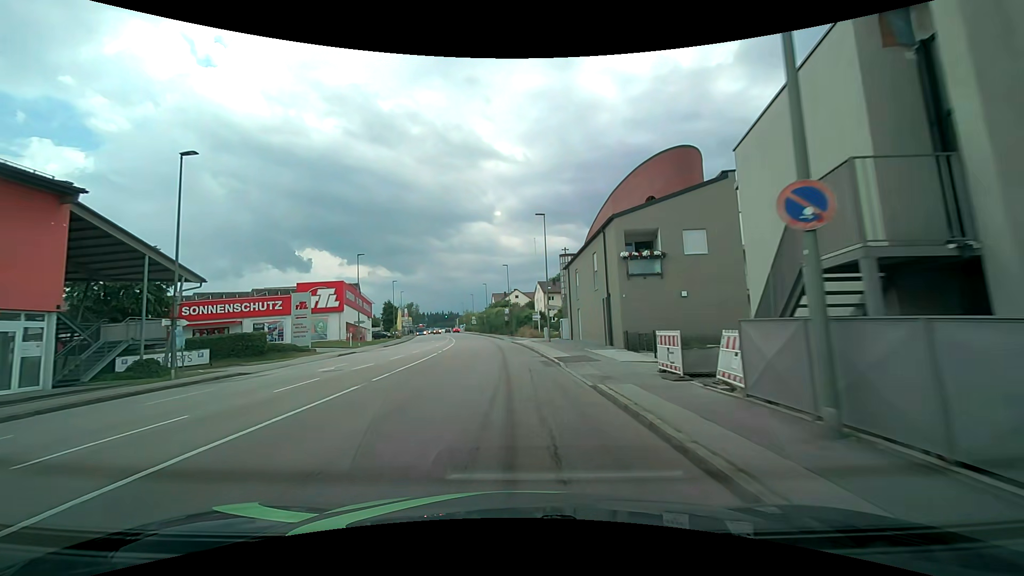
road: tertiary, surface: asphalt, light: Day
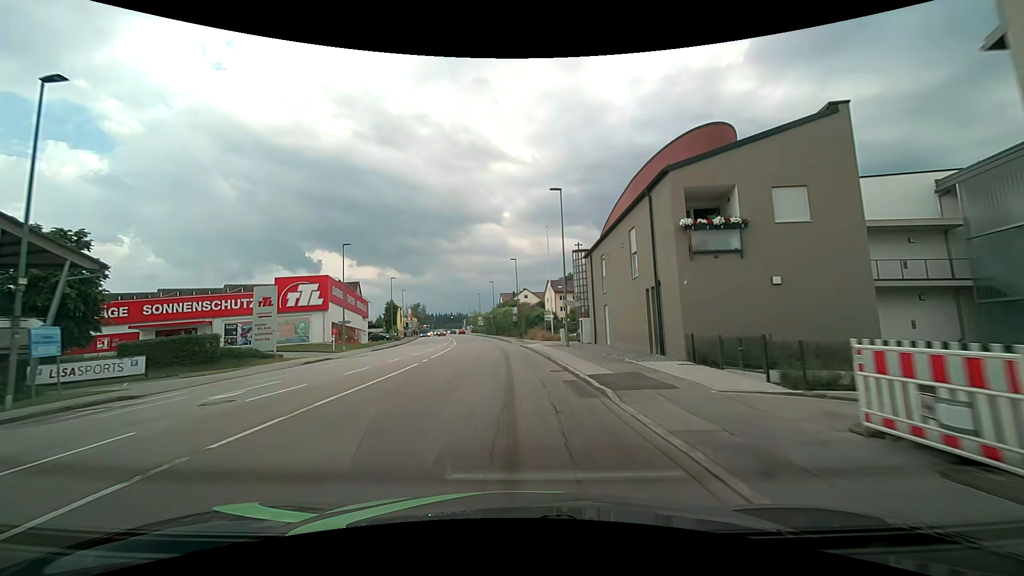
(-0.1, +7.6) m; -1°
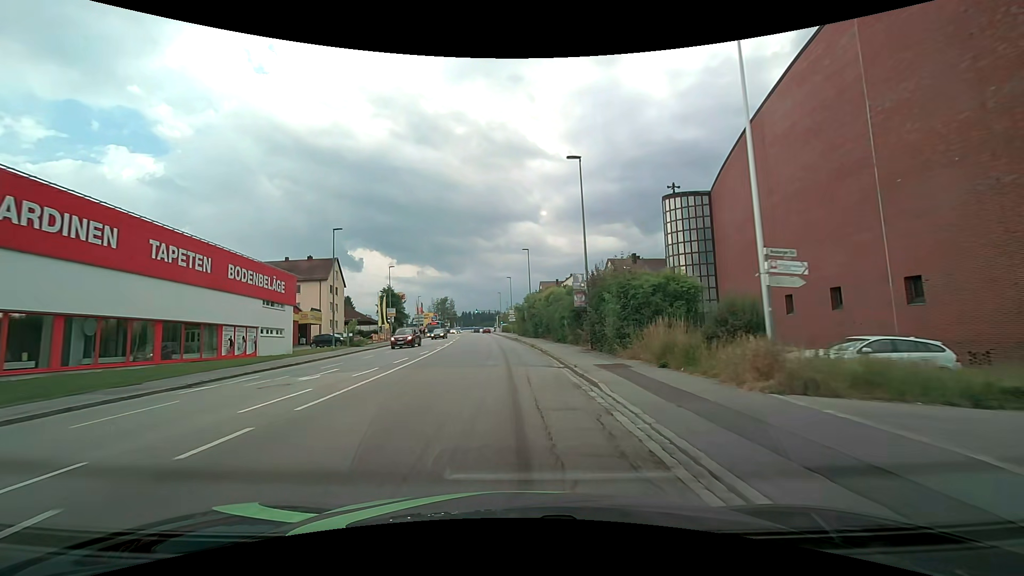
(-1.4, +38.8) m; -5°
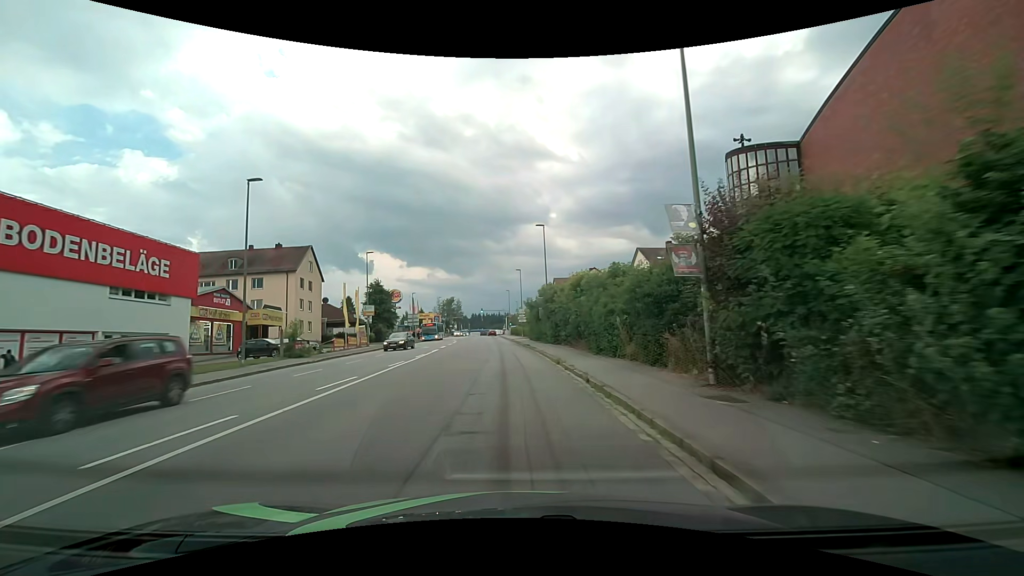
(-0.1, +14.9) m; -1°
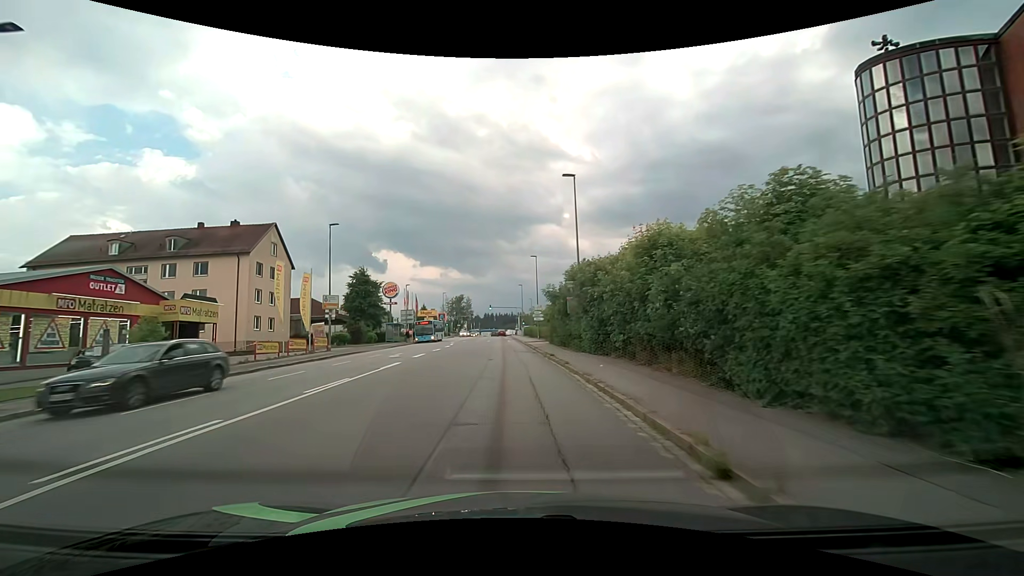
(-0.2, +14.6) m; -1°
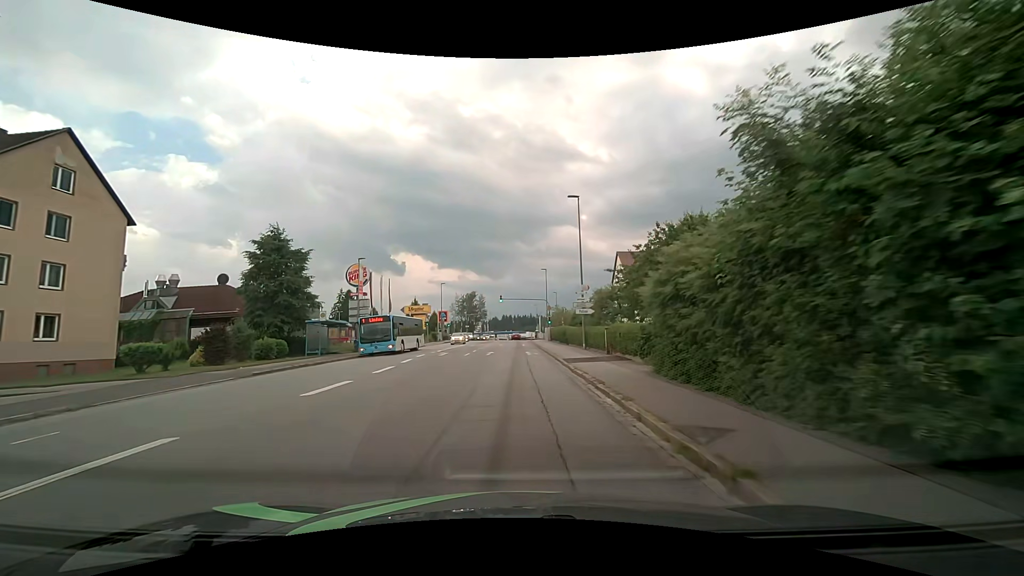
(-0.5, +28.6) m; -2°
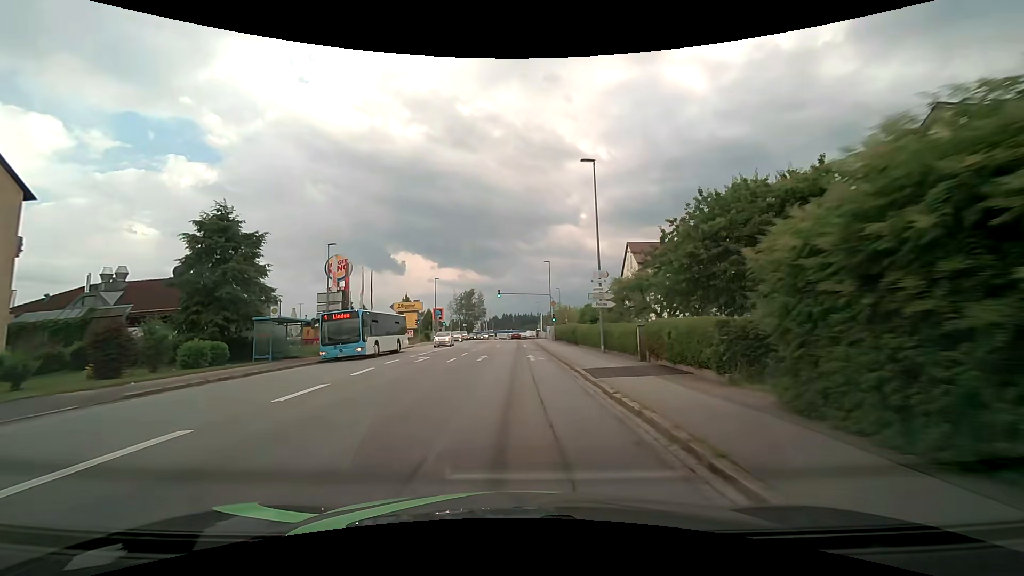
(0.0, +7.0) m; -1°
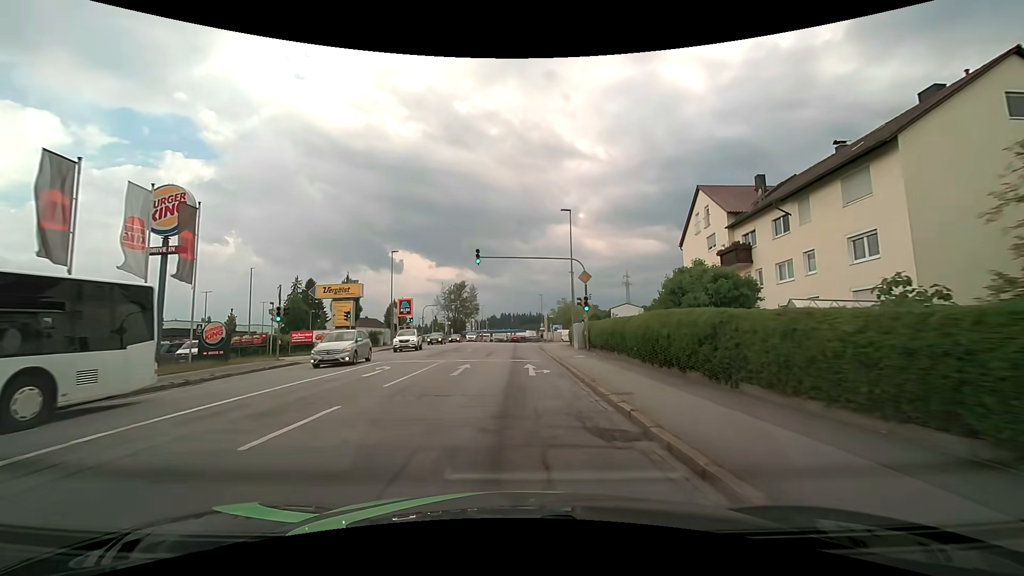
(+0.5, +27.6) m; +1°
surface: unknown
(0, +10) (0, +20) (0, +30) (0, +40) (0, +50) (0, +60) (0, +70) (0, +80) (0, +90) (0, +100) m
